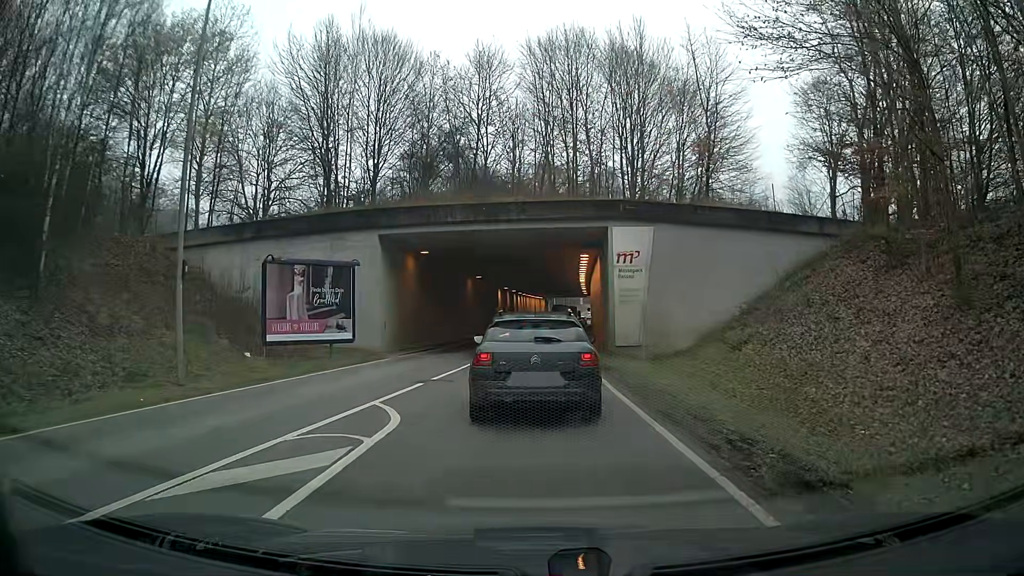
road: secondary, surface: asphalt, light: Day
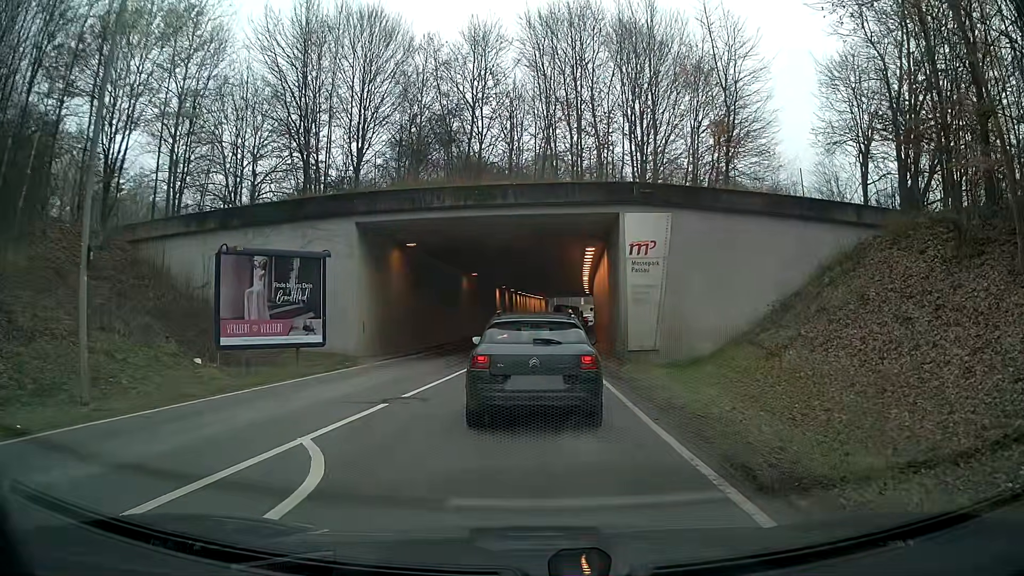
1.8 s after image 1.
(0.0, +3.4) m; -2°
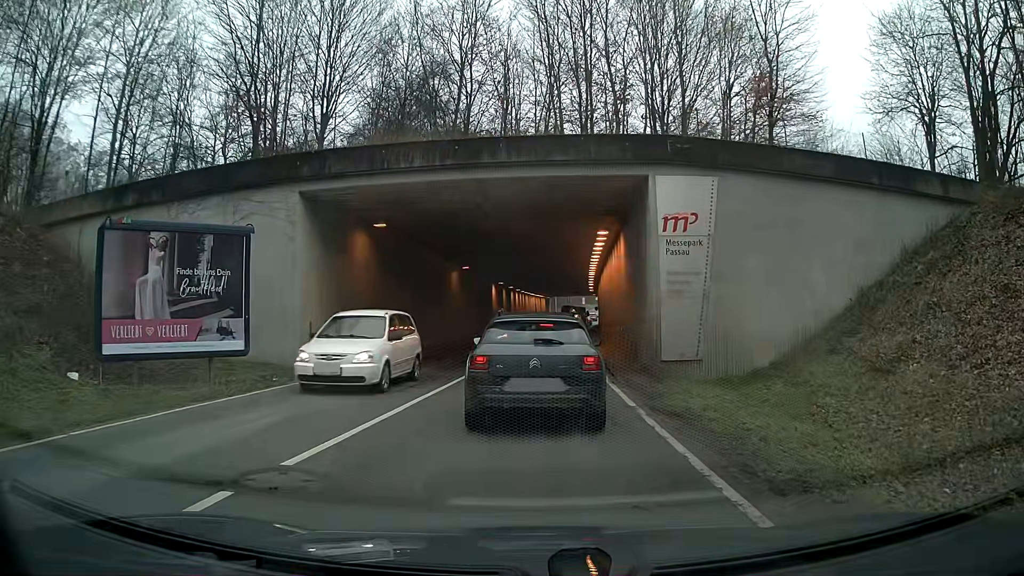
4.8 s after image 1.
(0.0, +5.9) m; +1°
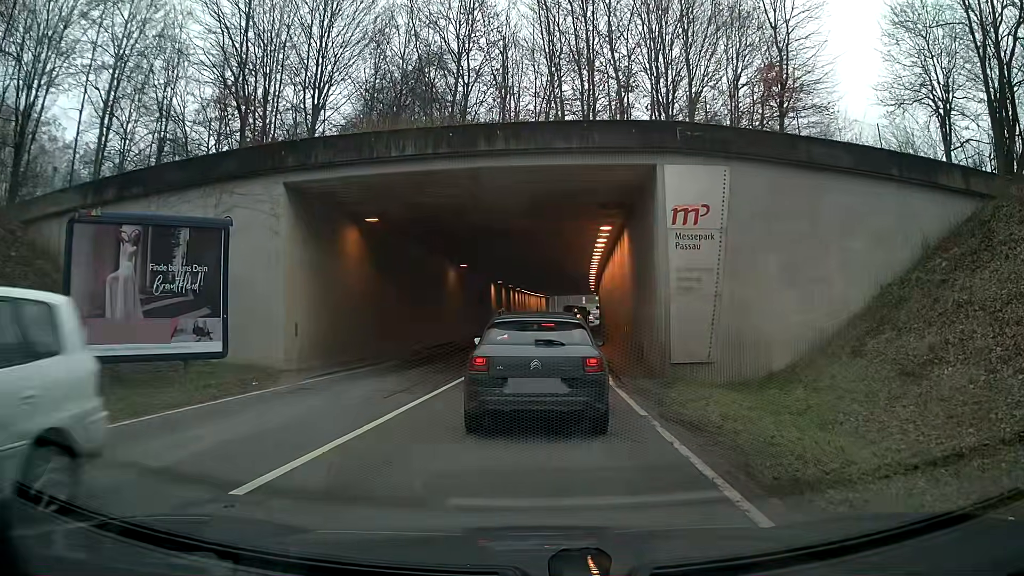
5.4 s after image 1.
(0.0, +1.1) m; +1°
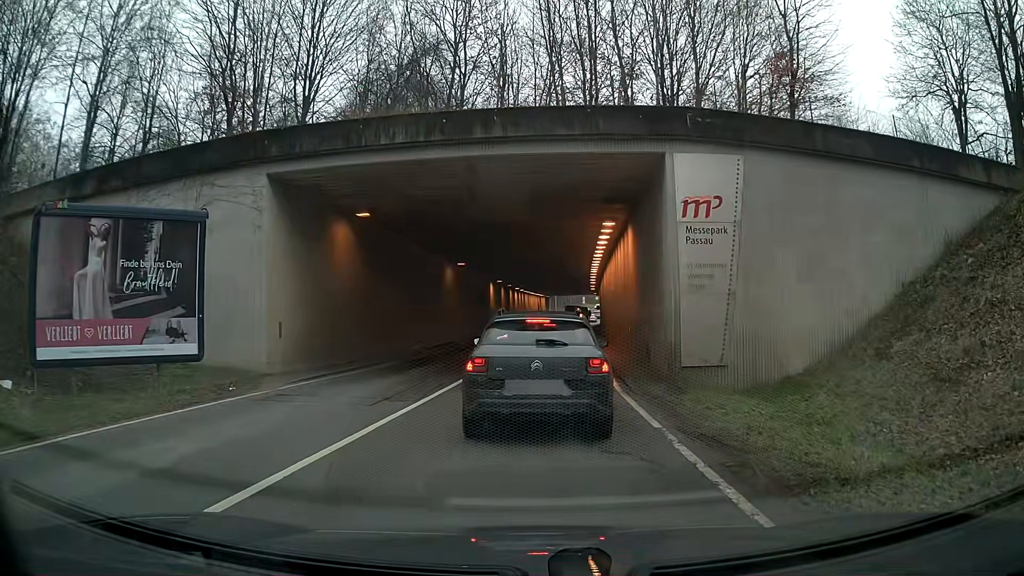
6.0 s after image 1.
(0.0, +1.1) m; -1°
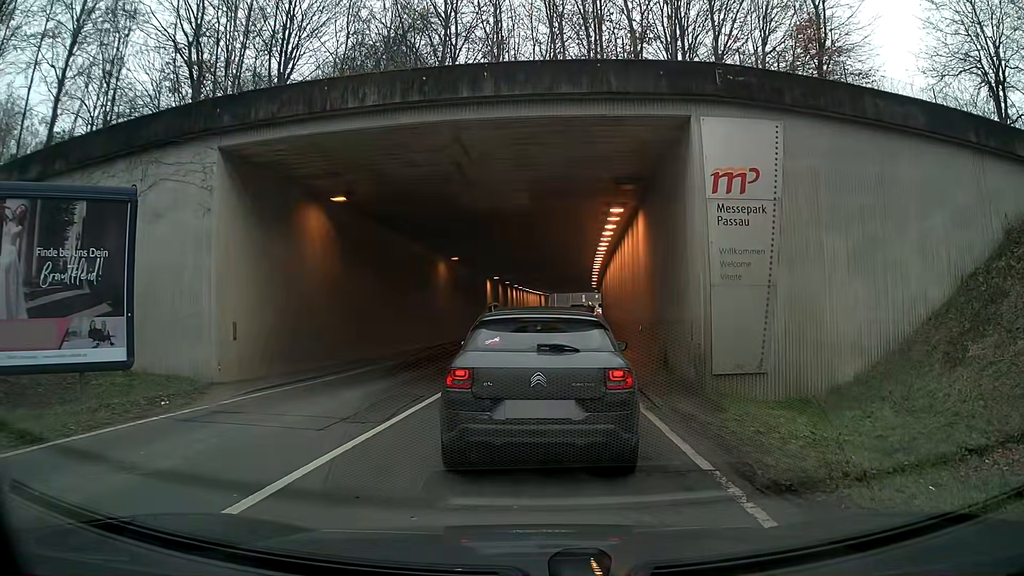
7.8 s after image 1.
(0.0, +2.5) m; 0°
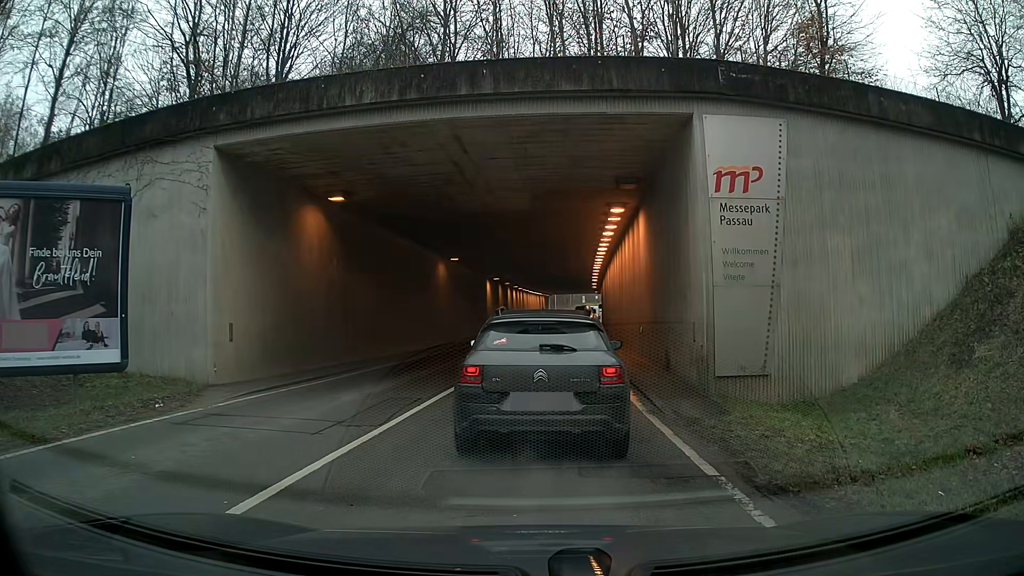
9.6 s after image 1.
(0.0, +0.2) m; 0°
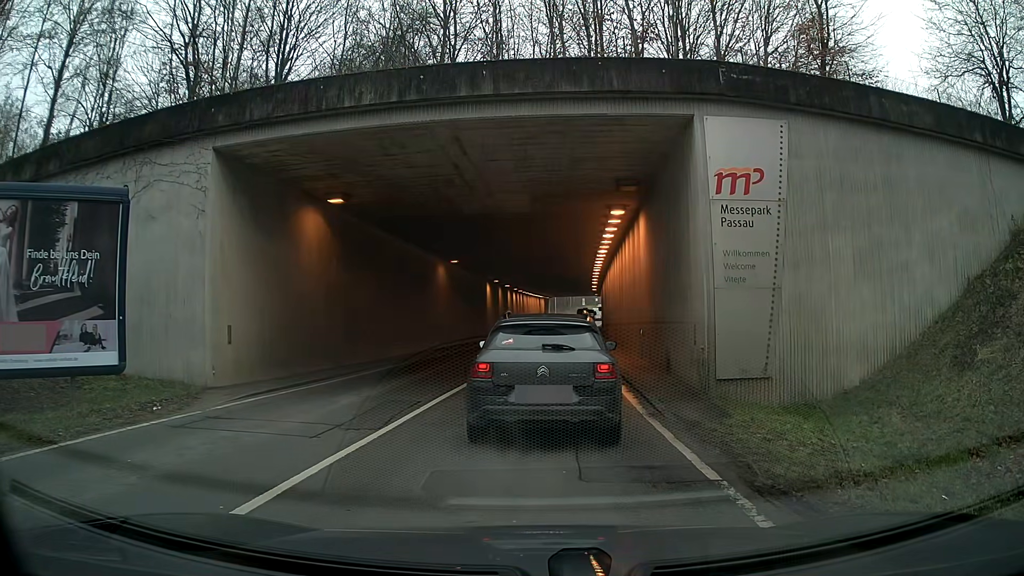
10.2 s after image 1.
(0.0, +0.1) m; 0°
